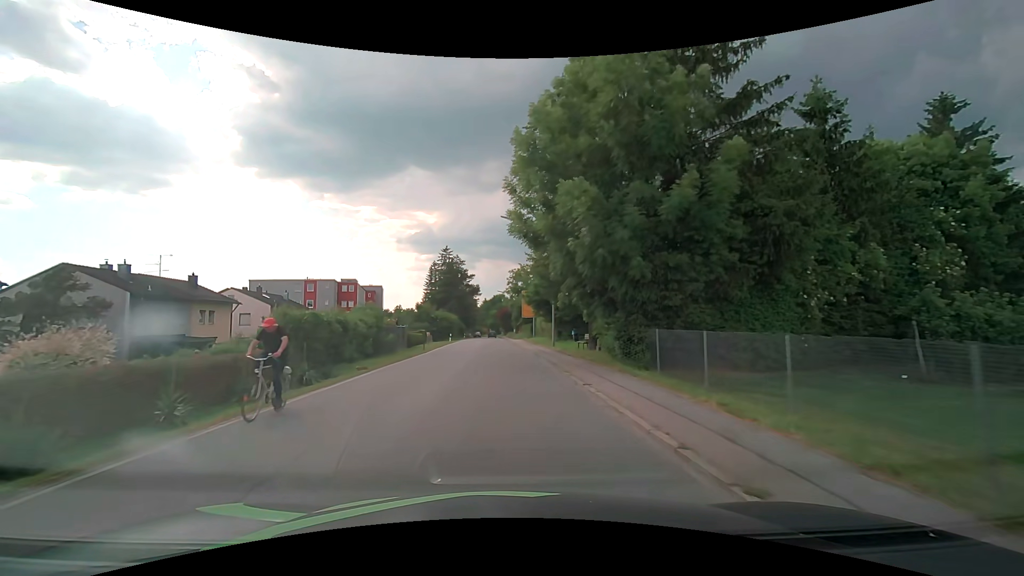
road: secondary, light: Day
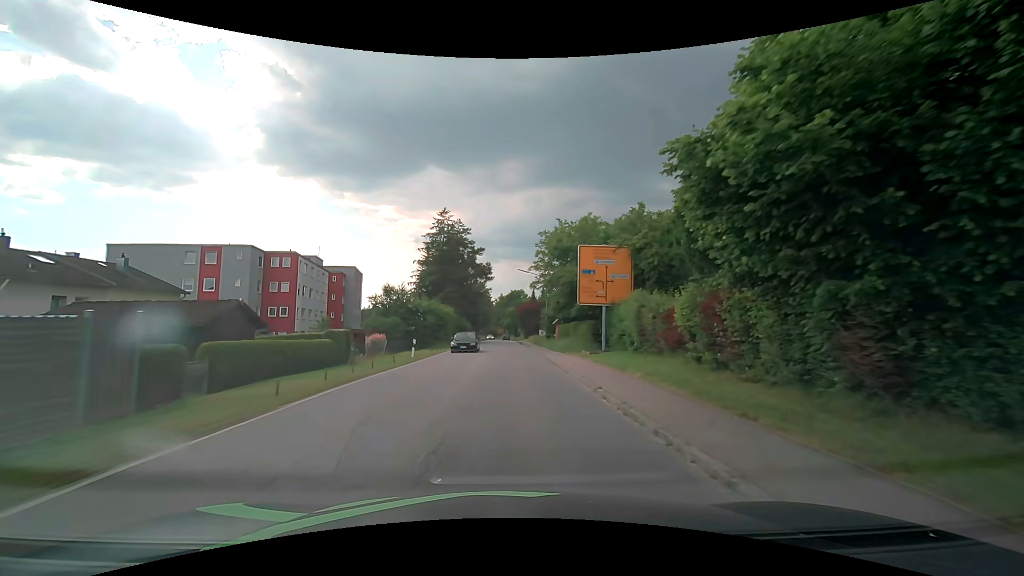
(-1.1, +34.4) m; -2°
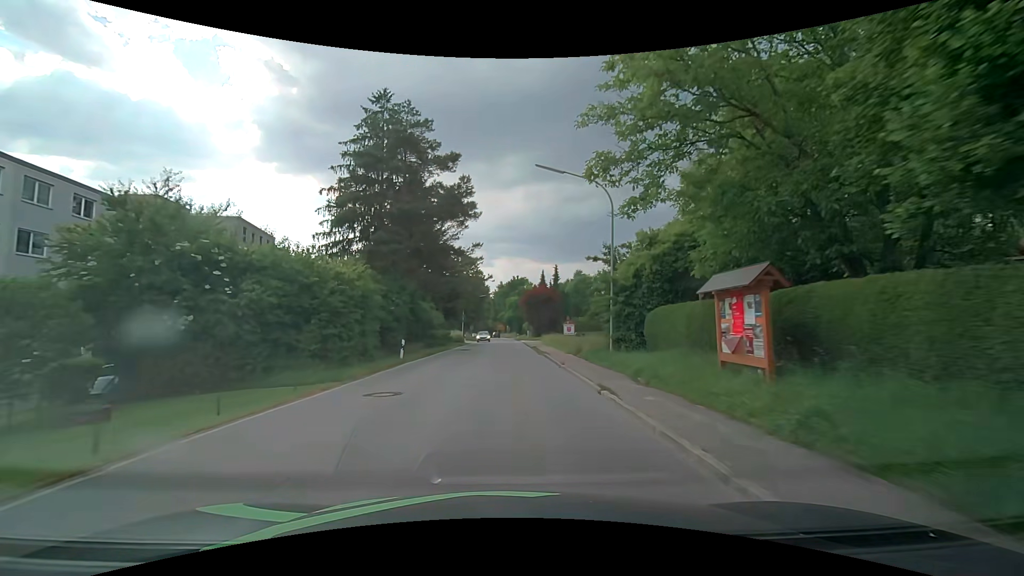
(-0.2, +35.7) m; 0°
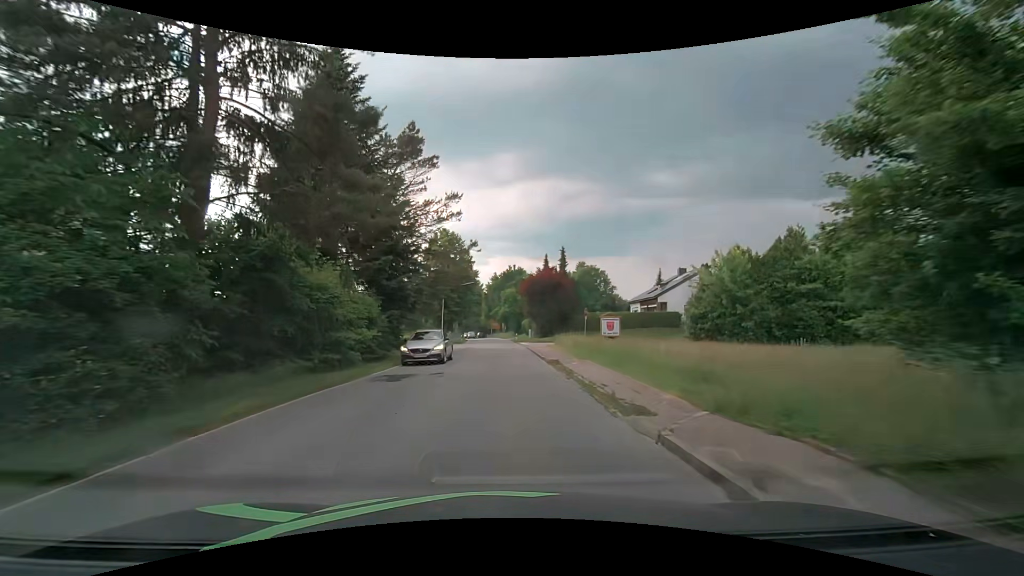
(+0.1, +21.6) m; +1°
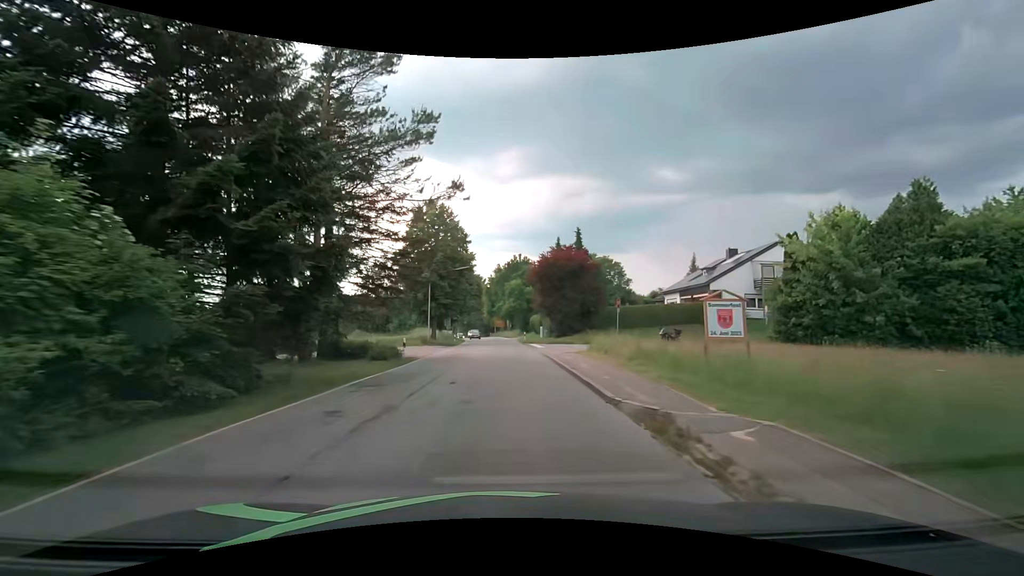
(-0.1, +14.3) m; -1°
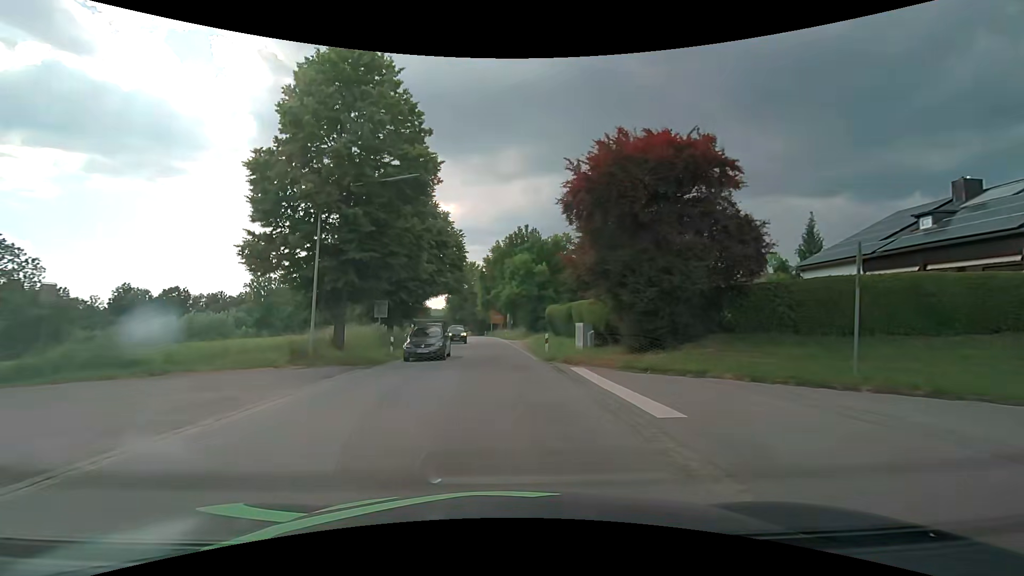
(0.0, +28.8) m; 0°
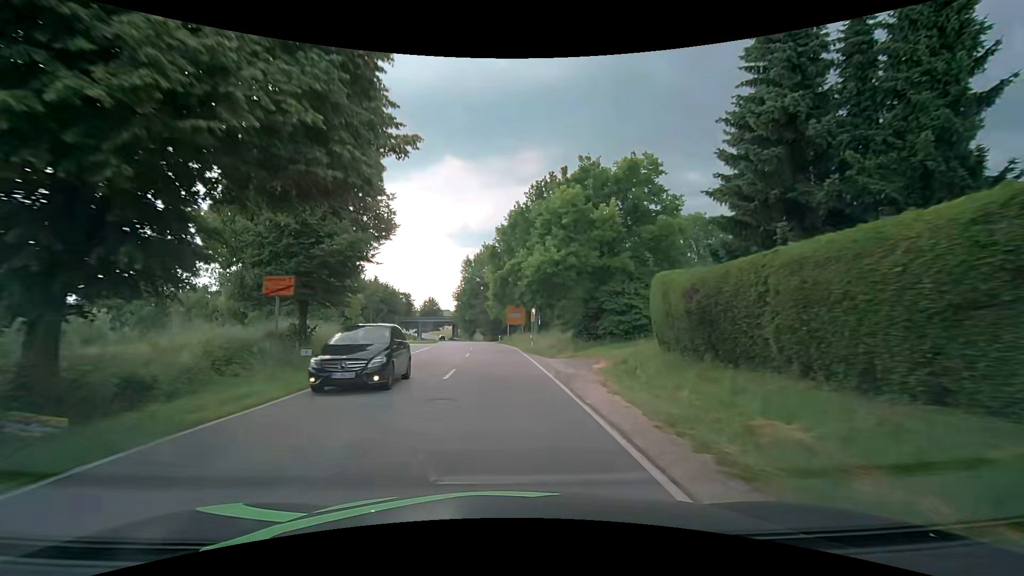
(-0.7, +29.8) m; -3°
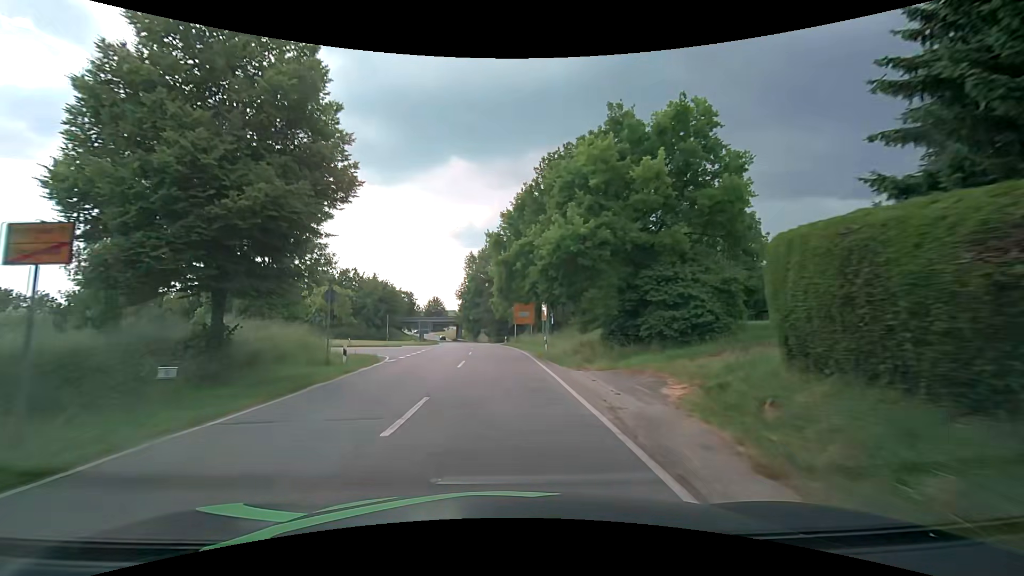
(0.0, +7.8) m; -1°
(0, +10) (0, +20) (-1, +30) (-1, +40) (-2, +50) (-3, +60) (-4, +70) (-5, +80) (-7, +90) (-8, +100) m
